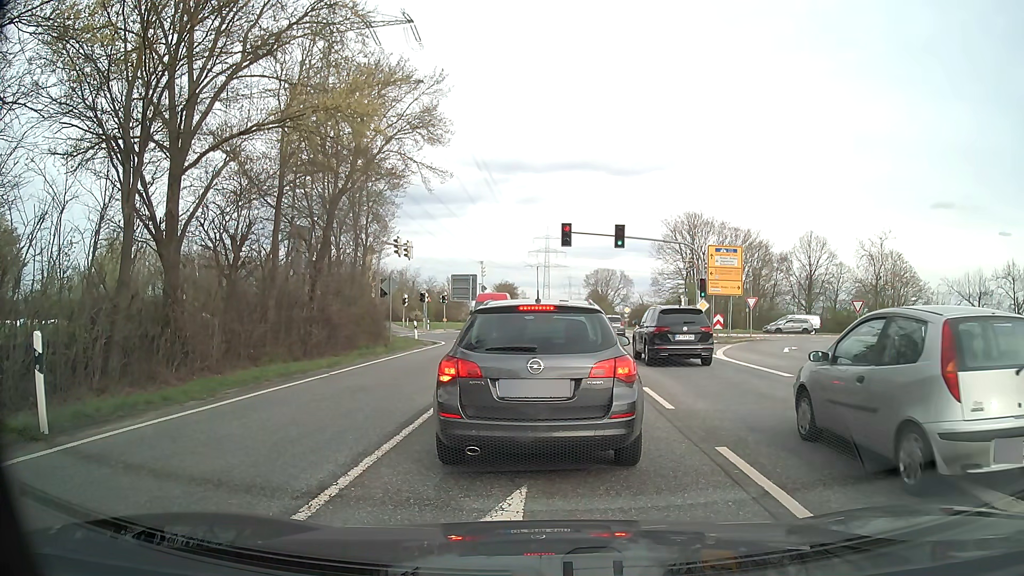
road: secondary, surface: asphalt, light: Day
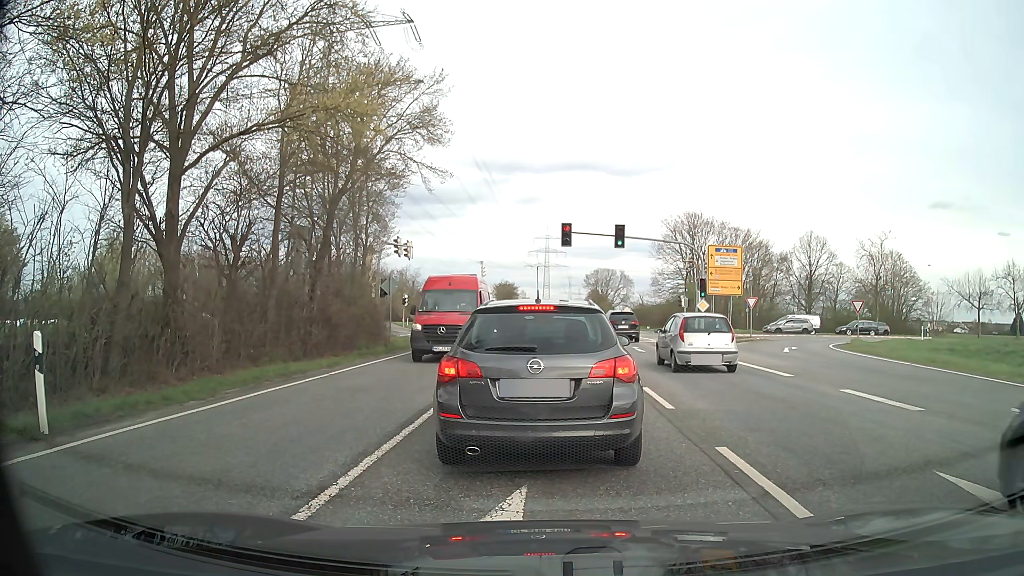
(0.0, 0.0) m; 0°
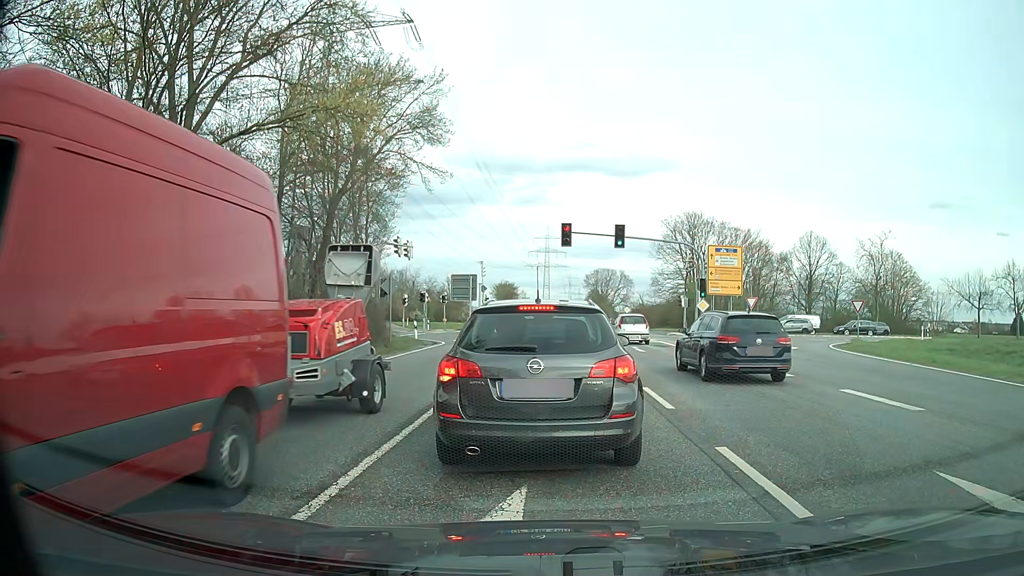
(0.0, 0.0) m; 0°
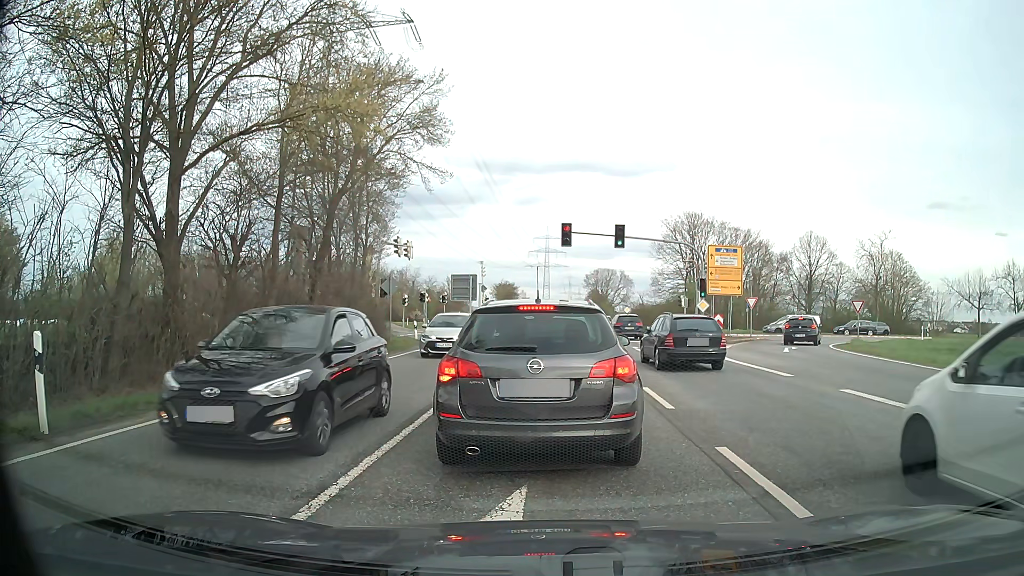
(0.0, 0.0) m; 0°
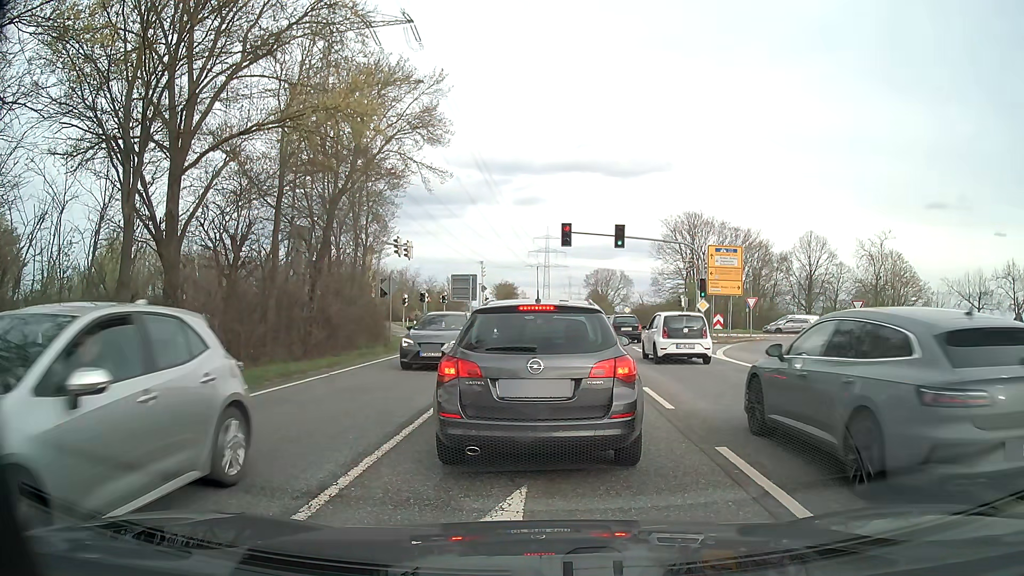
(0.0, 0.0) m; 0°
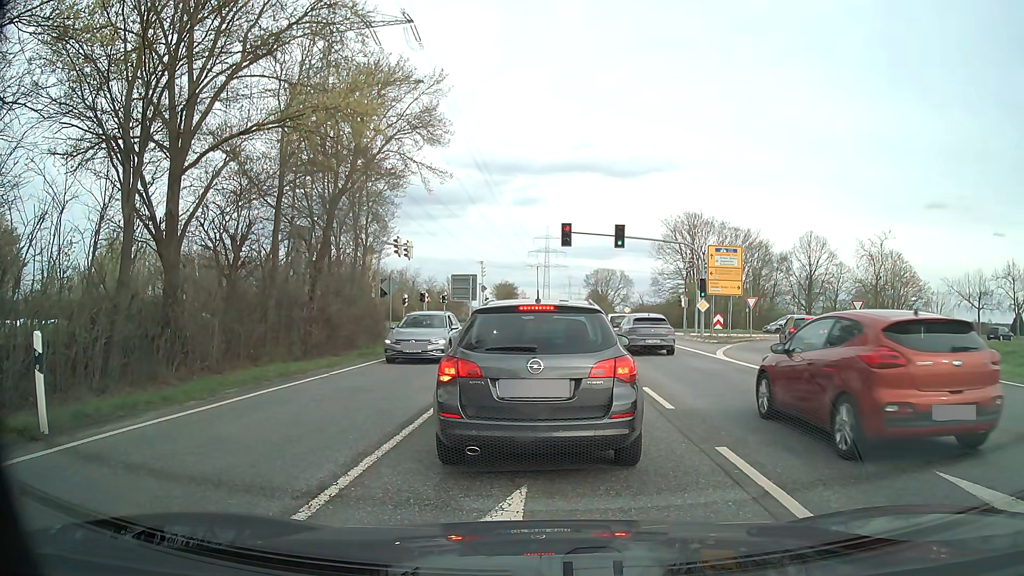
(0.0, 0.0) m; 0°
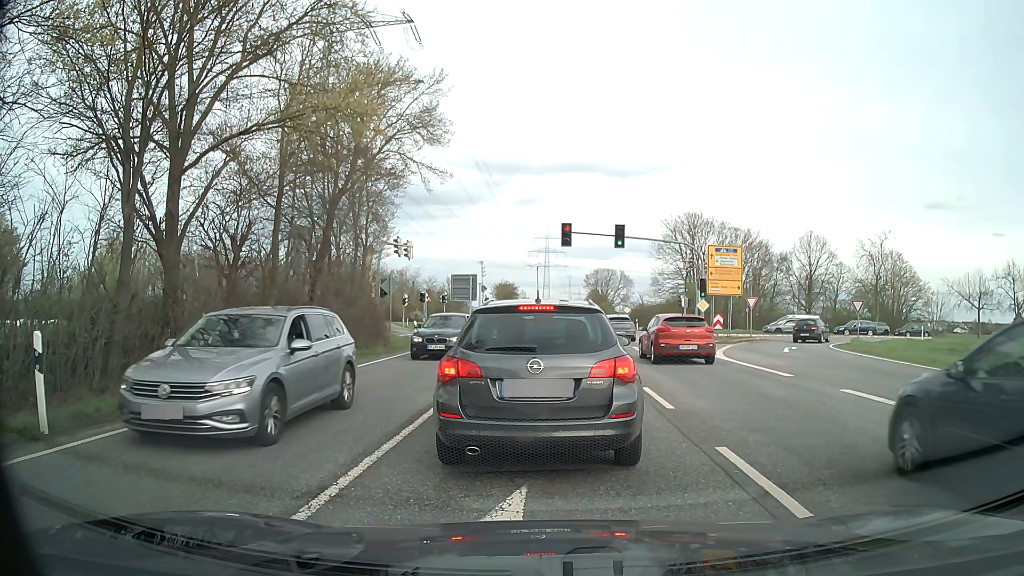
(0.0, 0.0) m; 0°
(0, +10) (+1, +20) (+1, +30) (+2, +40) (+1, +50) (-6, +58) (-15, +60) (-25, +59) (-35, +58) (-45, +58) m
